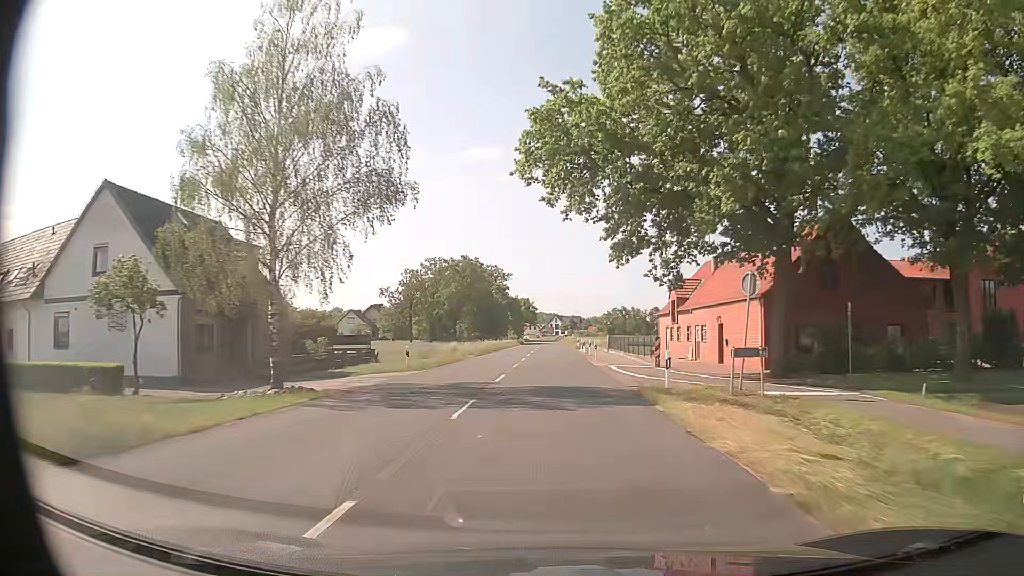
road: secondary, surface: asphalt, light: Day
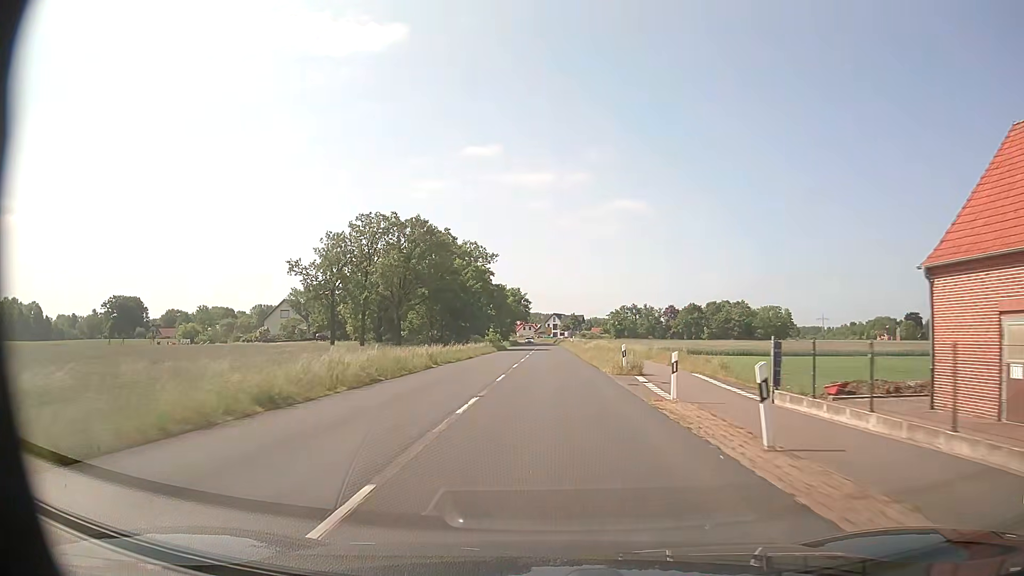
(-0.1, +44.5) m; 0°
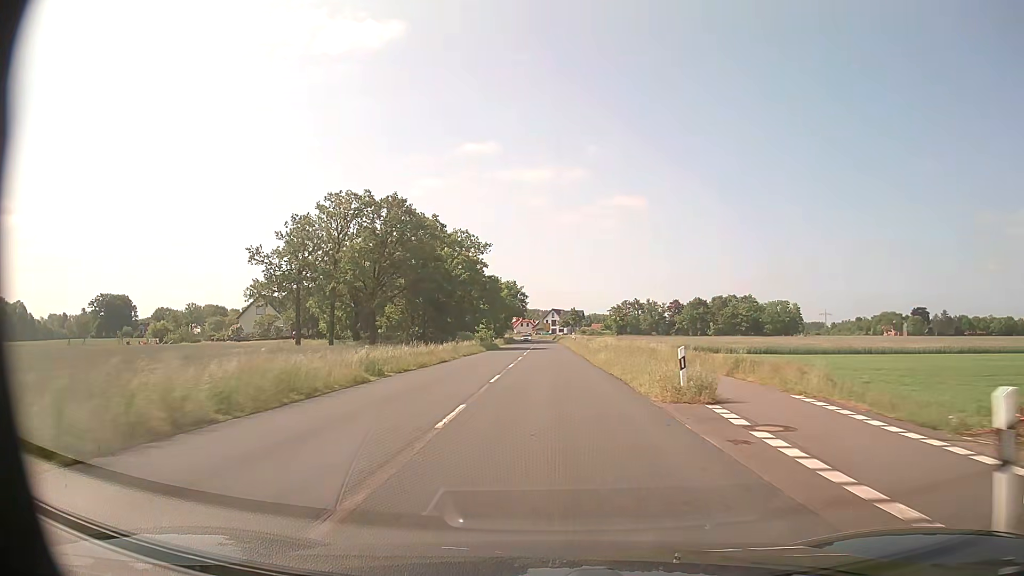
(0.0, +11.1) m; 0°
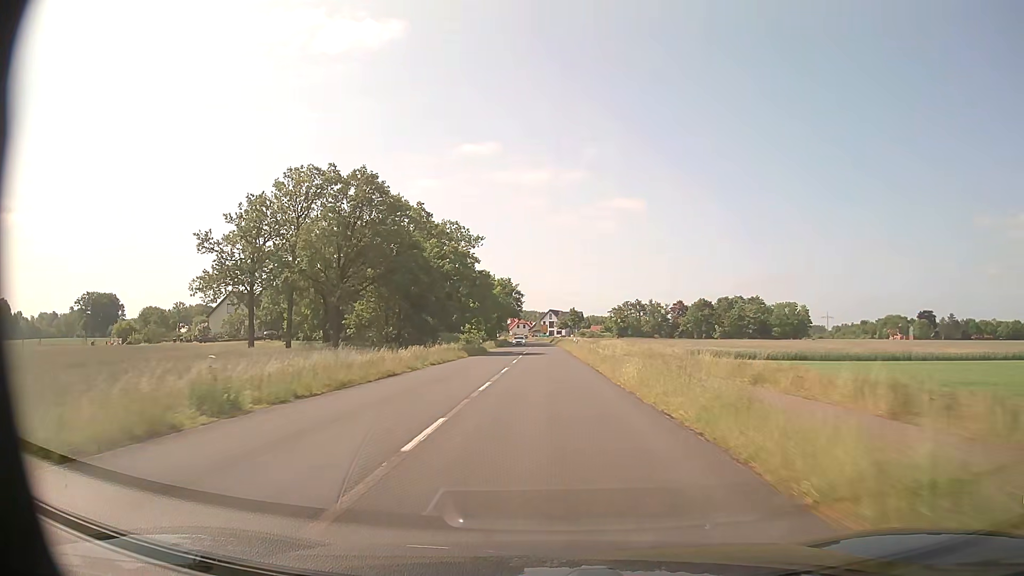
(0.0, +11.1) m; 0°
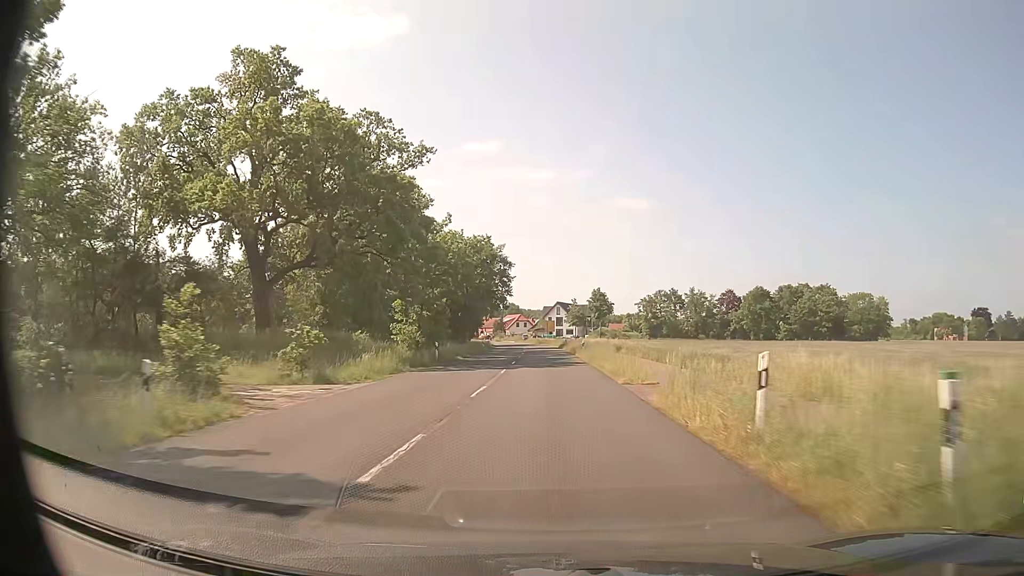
(-0.1, +55.6) m; -1°
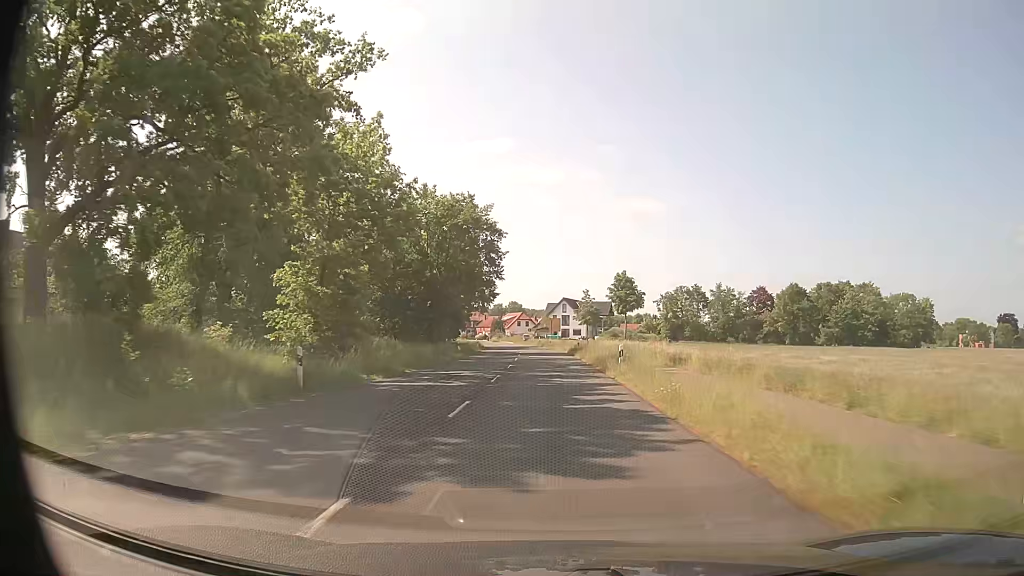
(0.0, +22.2) m; 0°
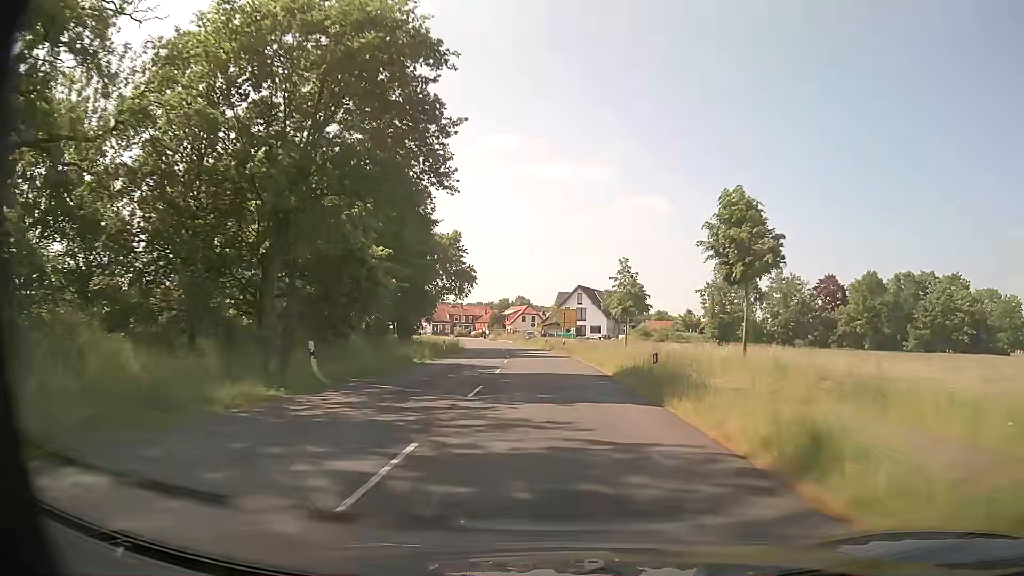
(-0.2, +33.2) m; -1°
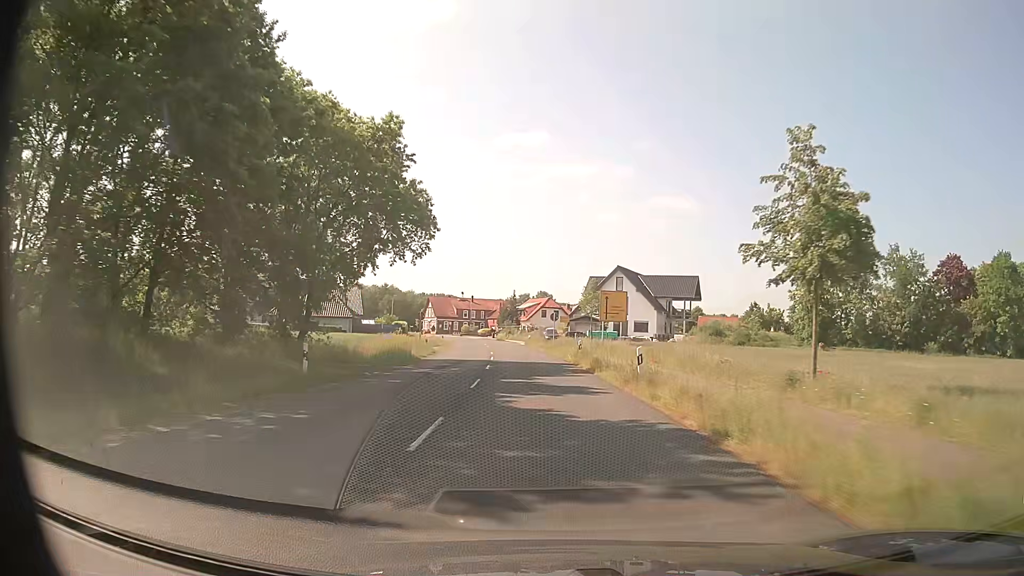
(-0.6, +33.3) m; -2°
